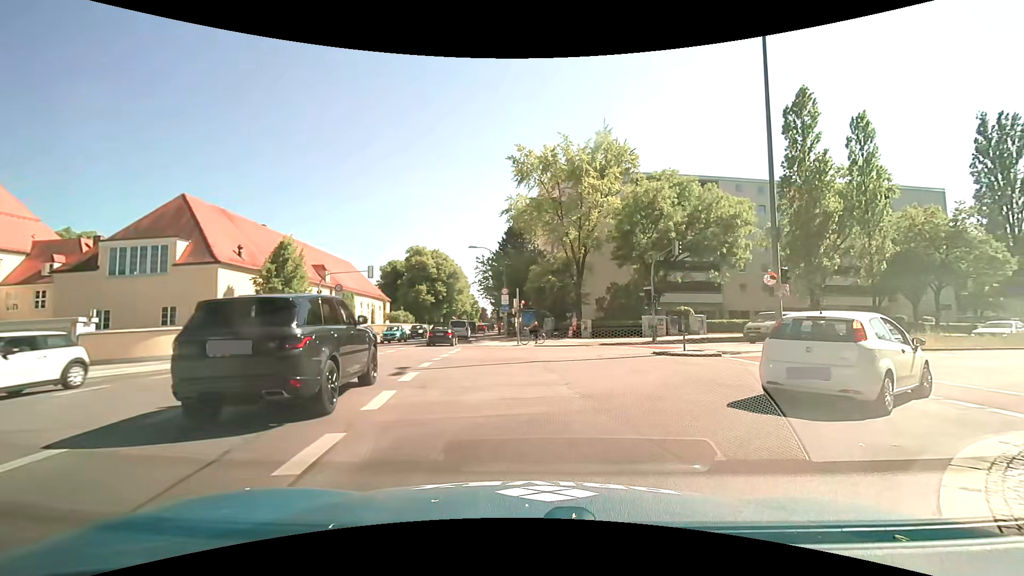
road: secondary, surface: asphalt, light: Day
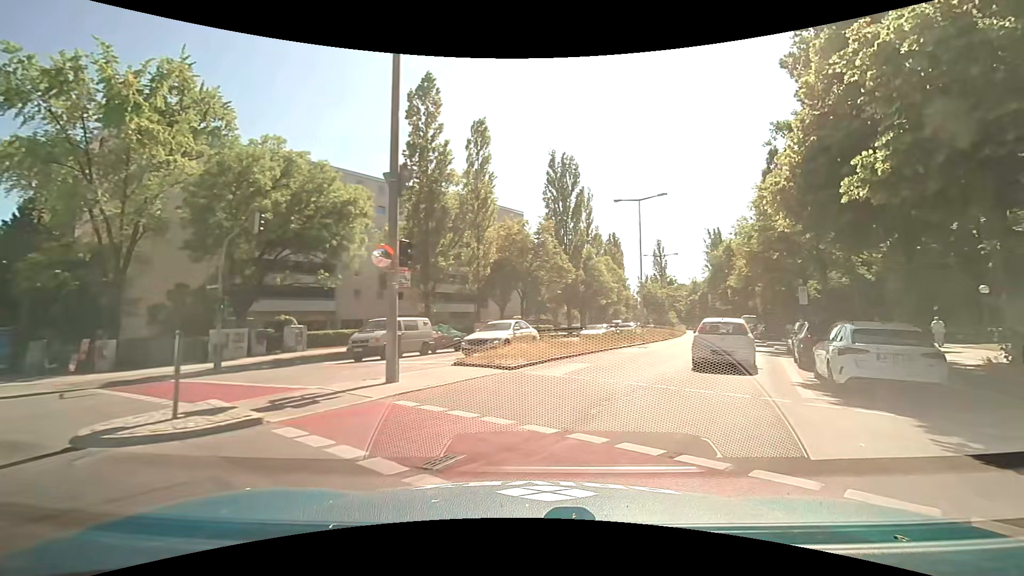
(+3.1, +9.7) m; +42°
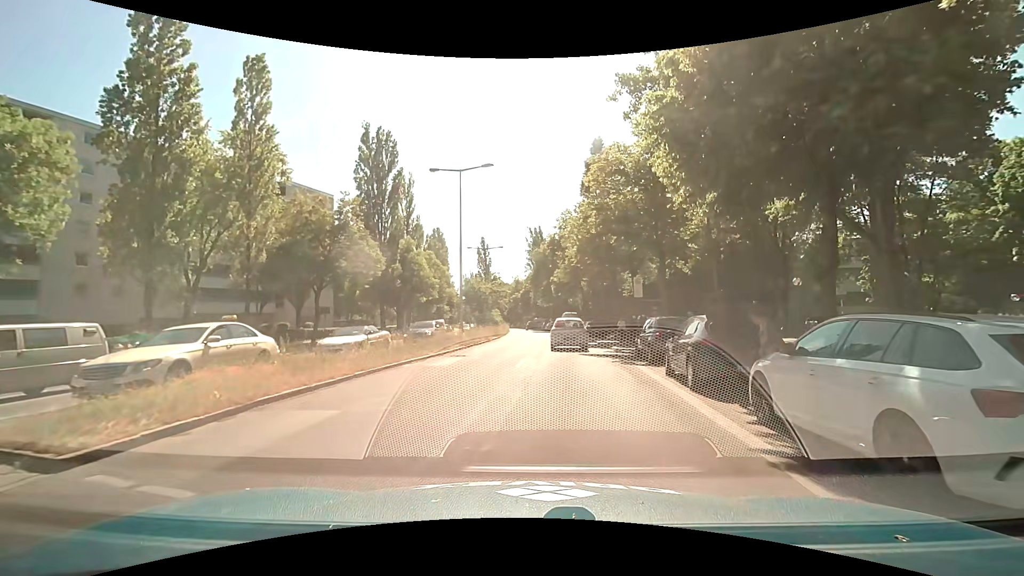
(+1.3, +7.9) m; +18°
(+1, +10) (+2, +20) (+2, +30) (+3, +40) (+3, +50) (+3, +60) (+3, +70) (+3, +80) (+2, +90) (+2, +100) m
